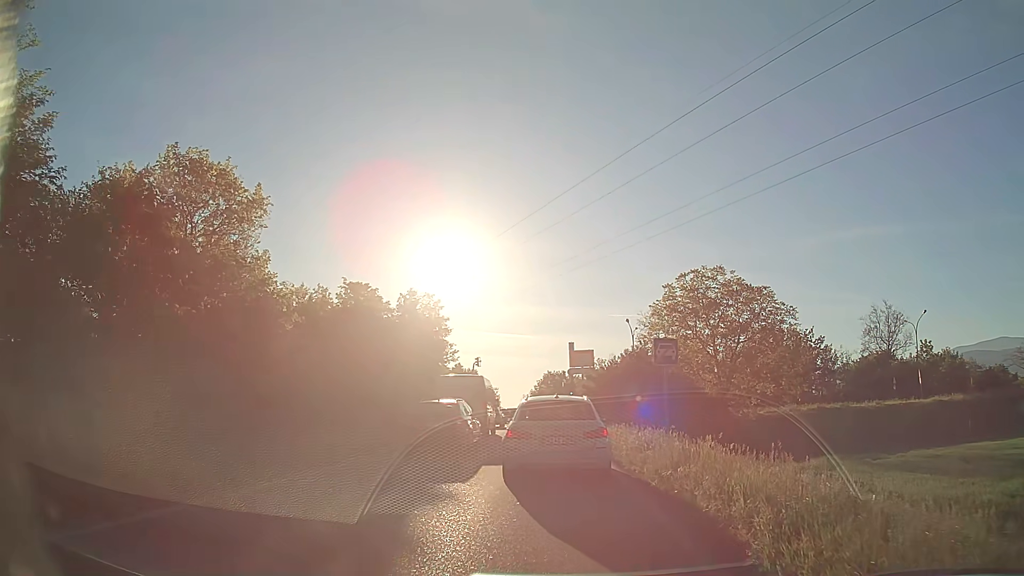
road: trunk_link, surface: asphalt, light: Day
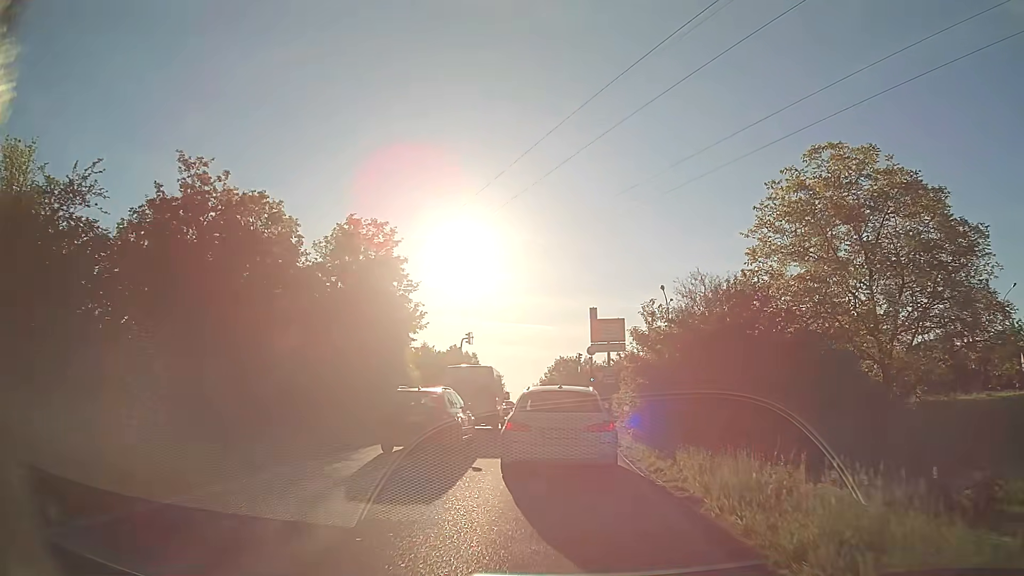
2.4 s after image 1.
(-0.1, +15.3) m; -1°
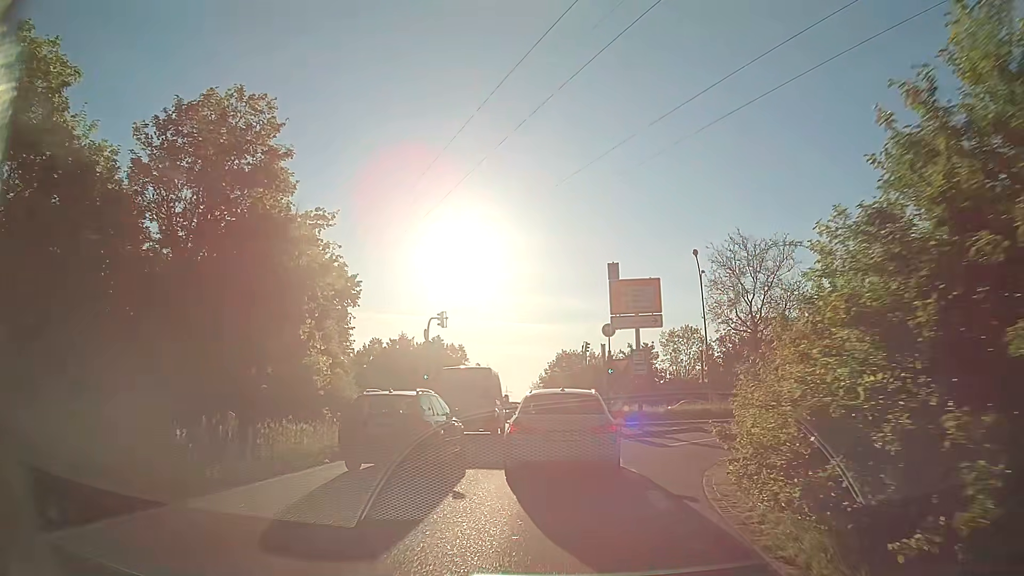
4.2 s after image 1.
(0.0, +12.4) m; 0°
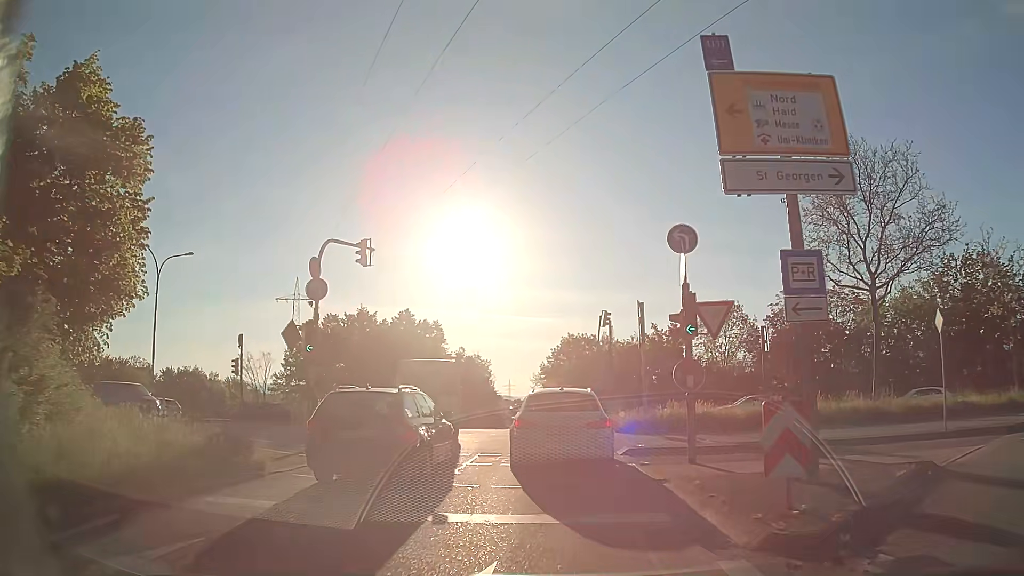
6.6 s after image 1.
(0.0, +16.4) m; 0°
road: primary_link
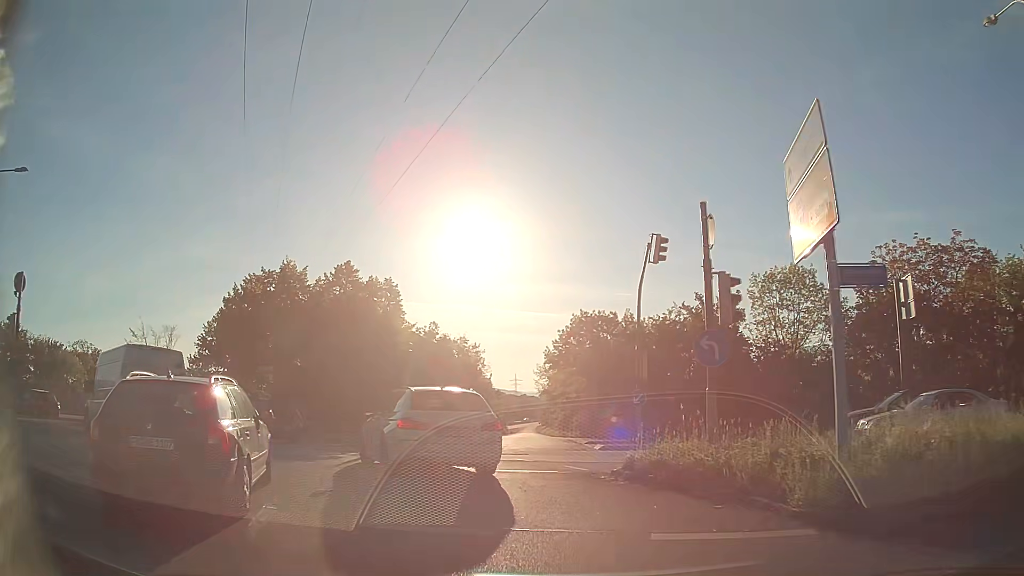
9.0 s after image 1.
(-0.1, +17.0) m; -1°
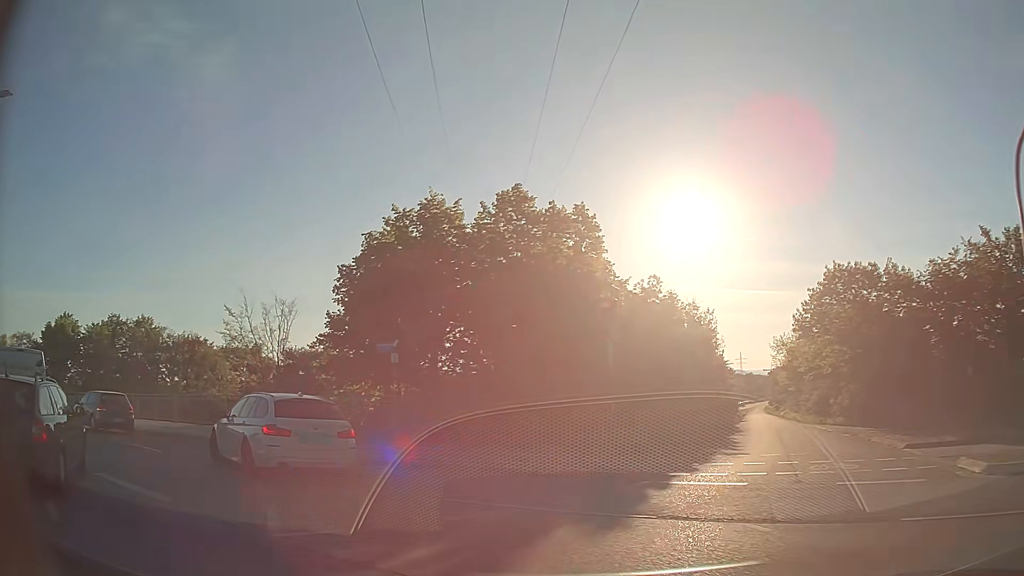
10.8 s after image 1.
(-1.6, +11.9) m; -20°
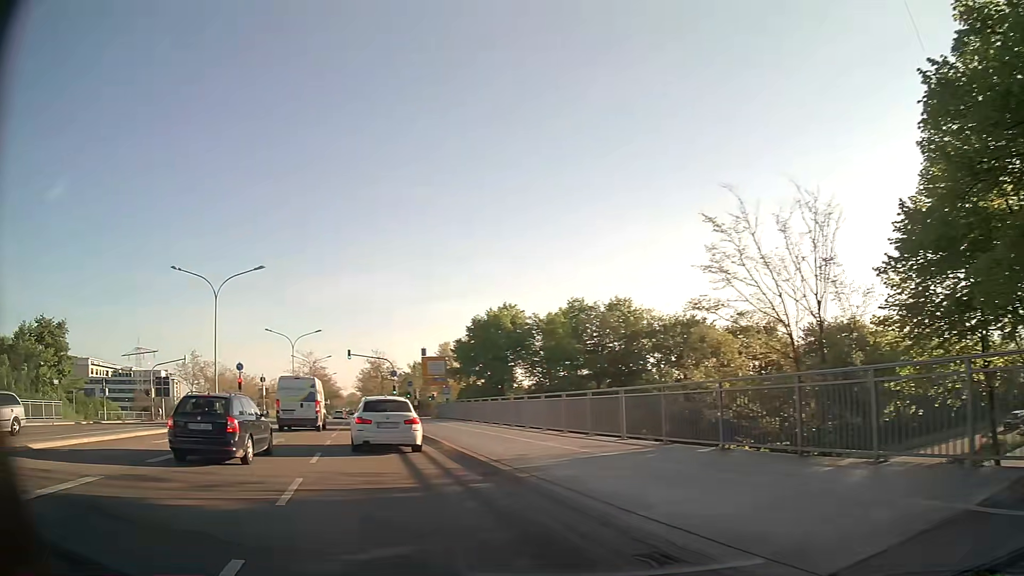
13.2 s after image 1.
(-5.4, +14.1) m; -43°
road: primary
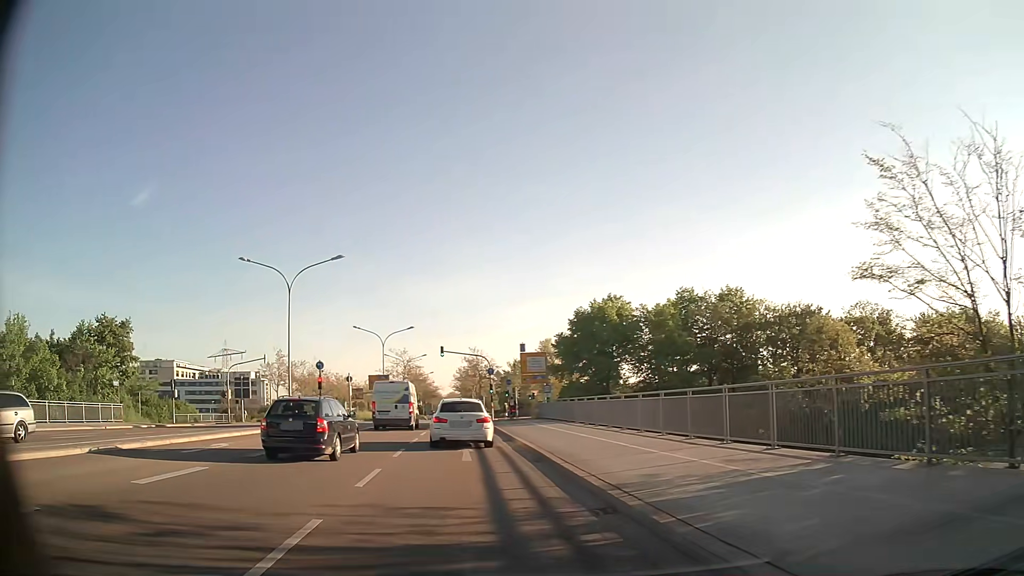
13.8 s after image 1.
(-0.4, +4.1) m; -9°
(-1, +10) (-2, +20) (-4, +30) (-5, +40) (-7, +50) (-8, +59) (-9, +69) (-11, +79) (-12, +89) (-14, +99) m
